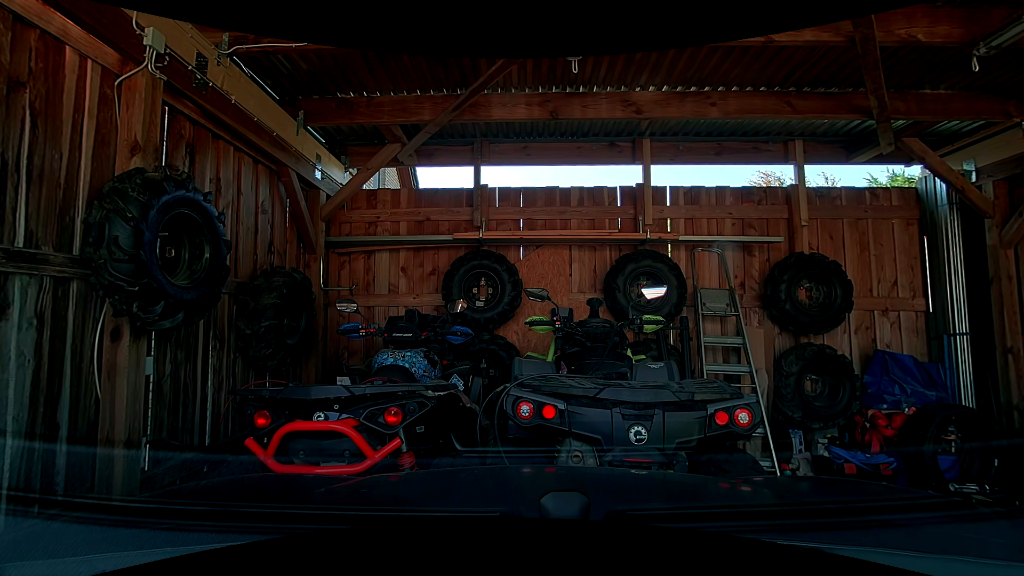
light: Day
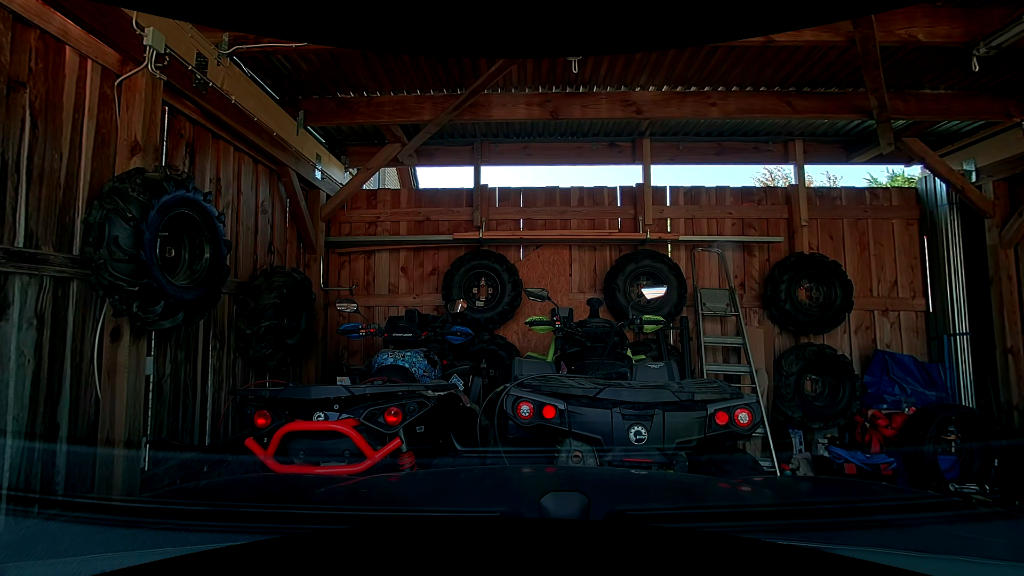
(0.0, 0.0) m; 0°
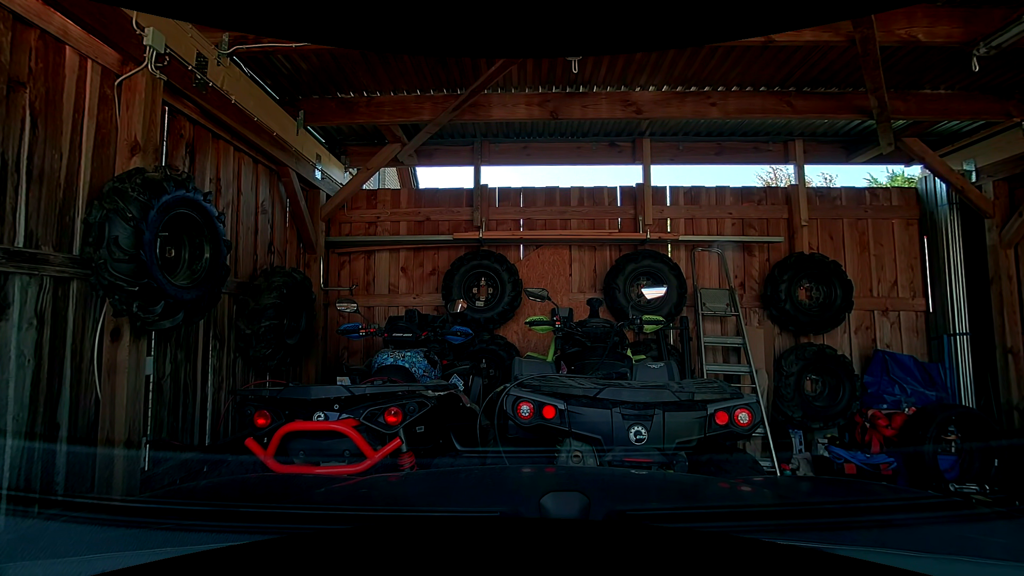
(0.0, 0.0) m; 0°
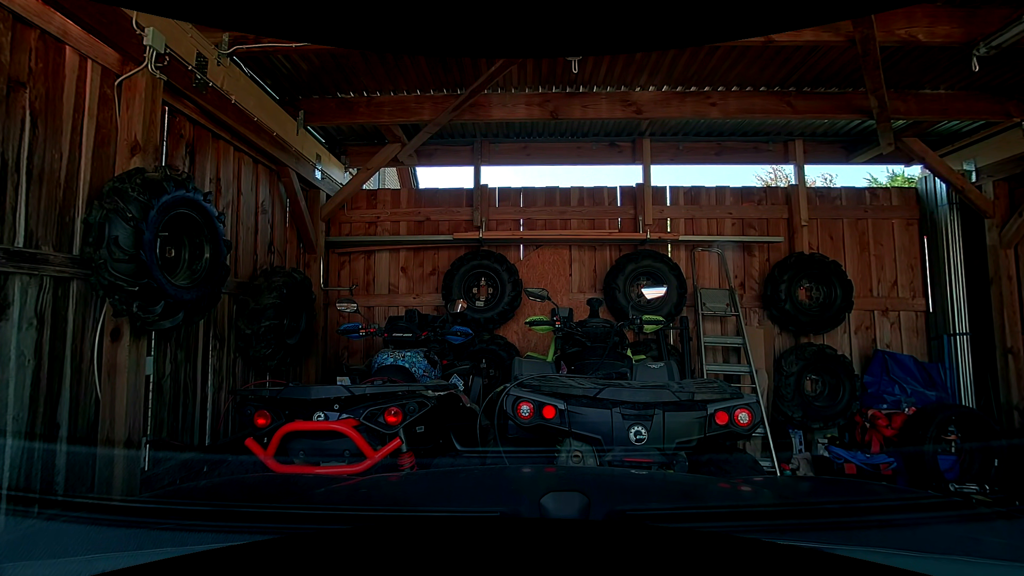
(0.0, 0.0) m; 0°
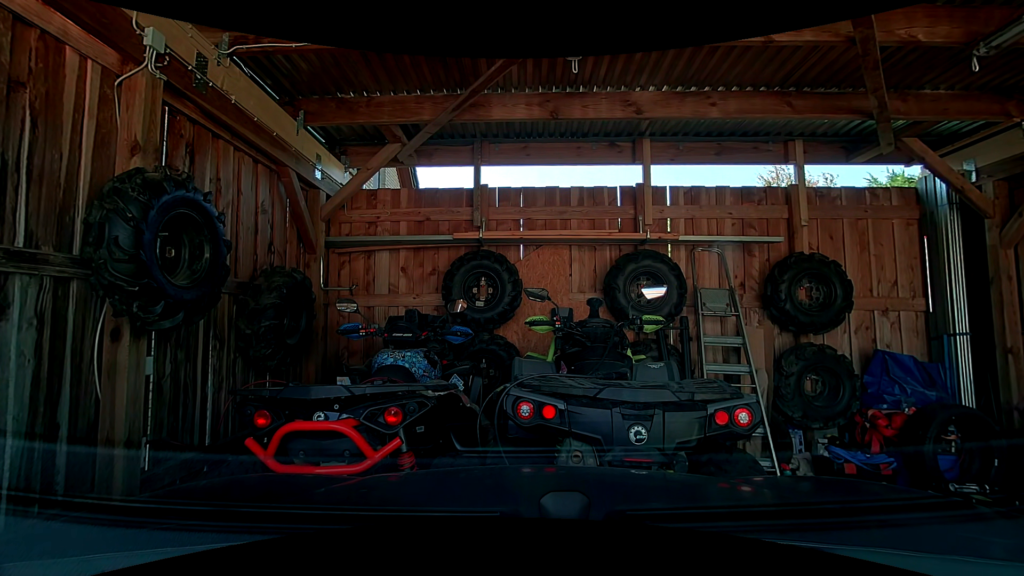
(0.0, 0.0) m; 0°
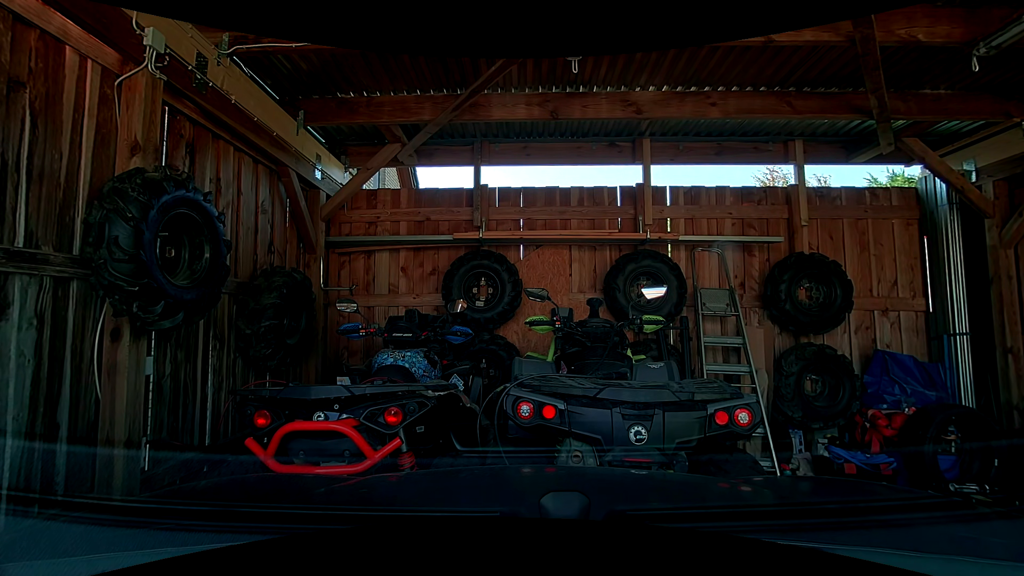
(0.0, 0.0) m; 0°
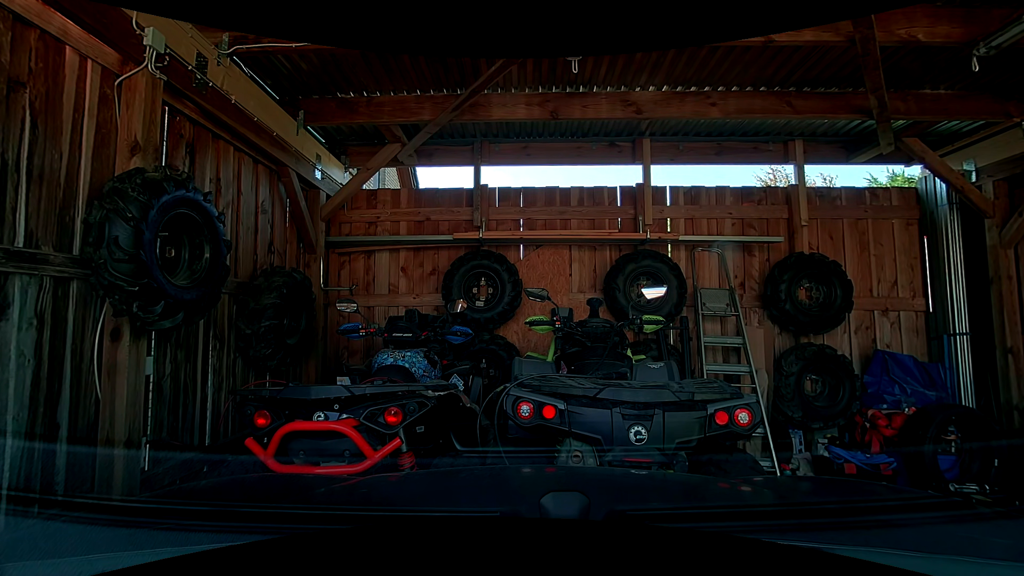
(0.0, 0.0) m; 0°
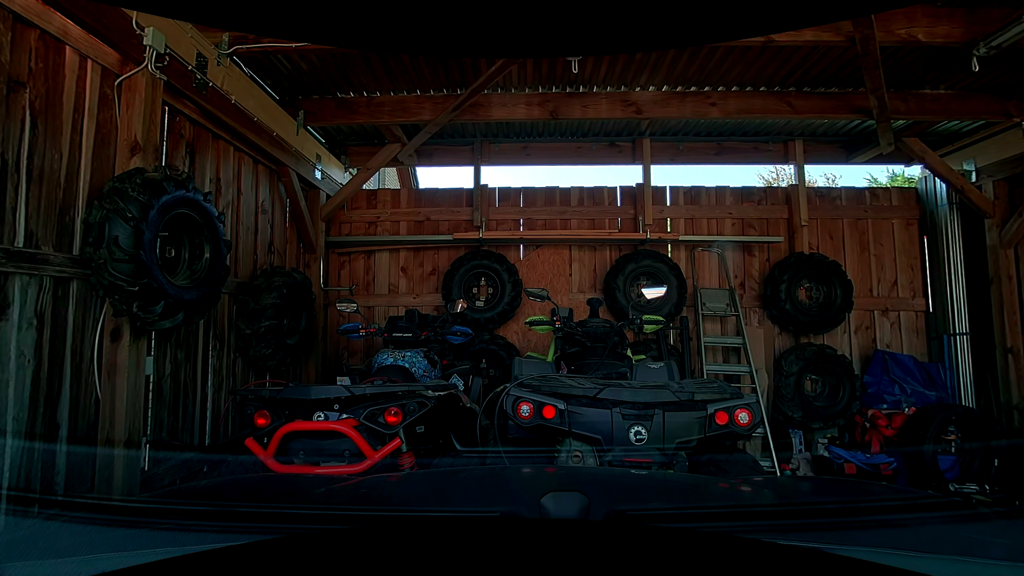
(0.0, 0.0) m; 0°
